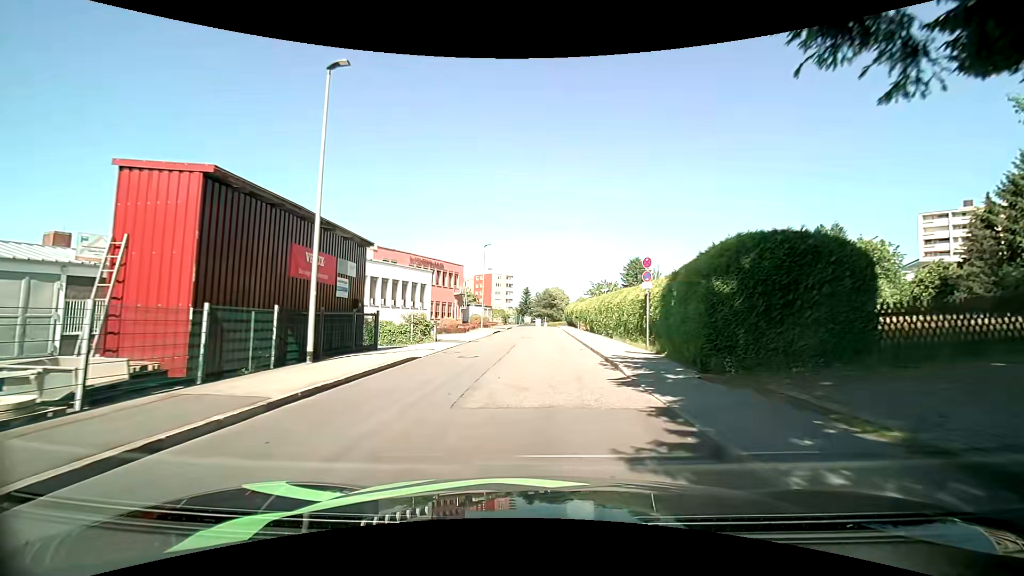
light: Day
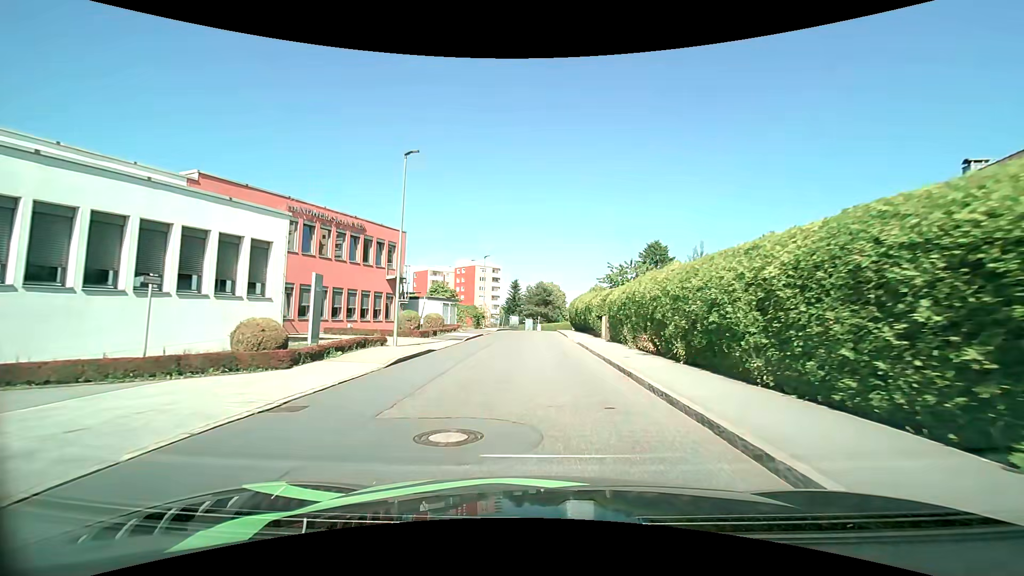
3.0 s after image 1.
(+0.2, +27.2) m; +1°
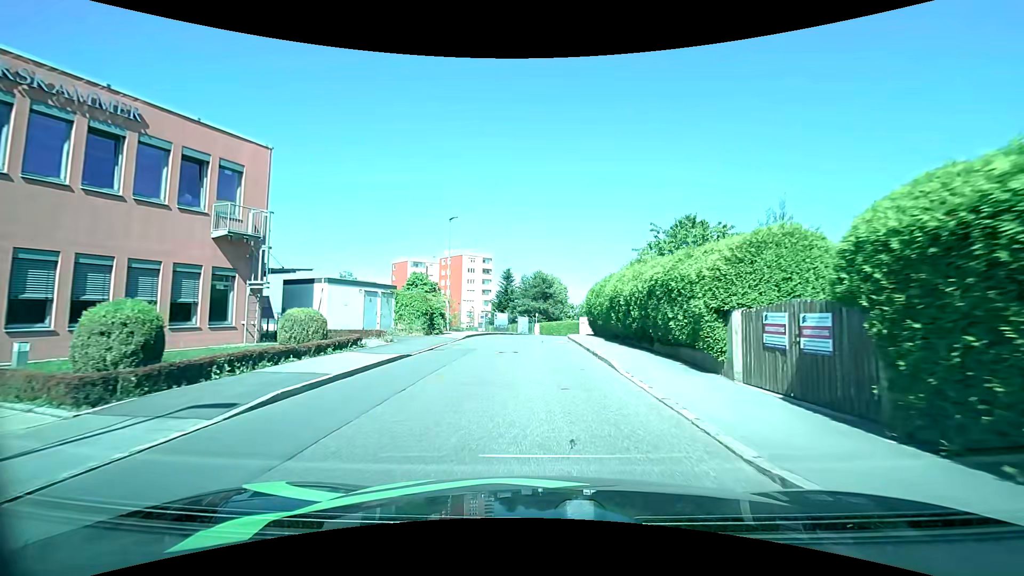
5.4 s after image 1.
(+0.1, +21.0) m; 0°
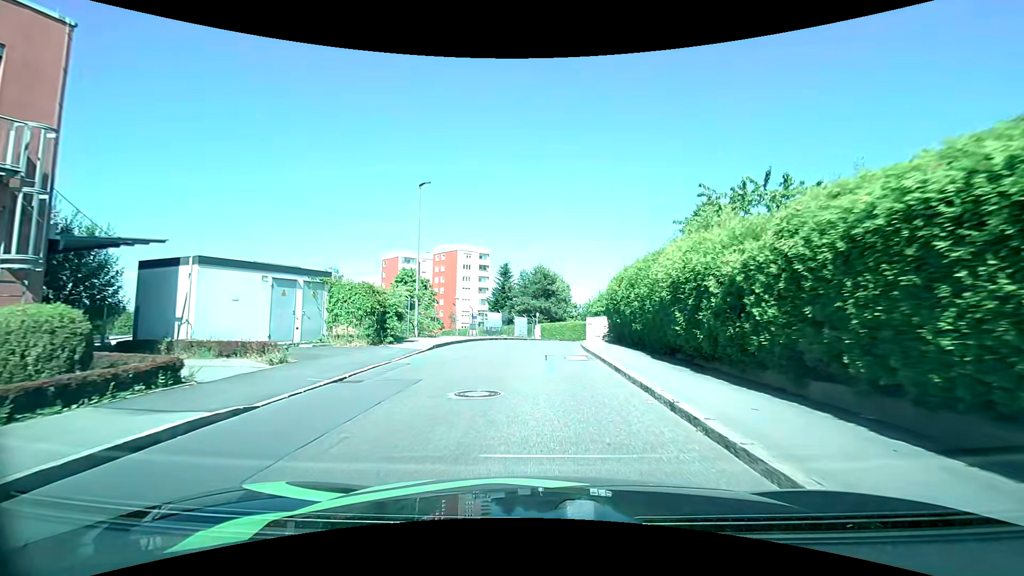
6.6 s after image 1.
(0.0, +9.3) m; 0°
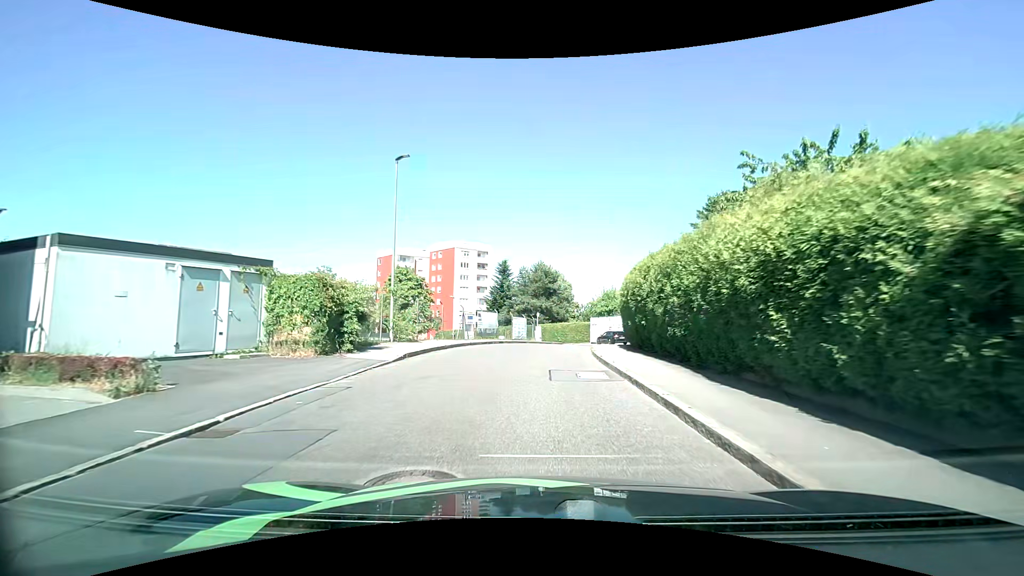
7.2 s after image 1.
(0.0, +4.5) m; 0°
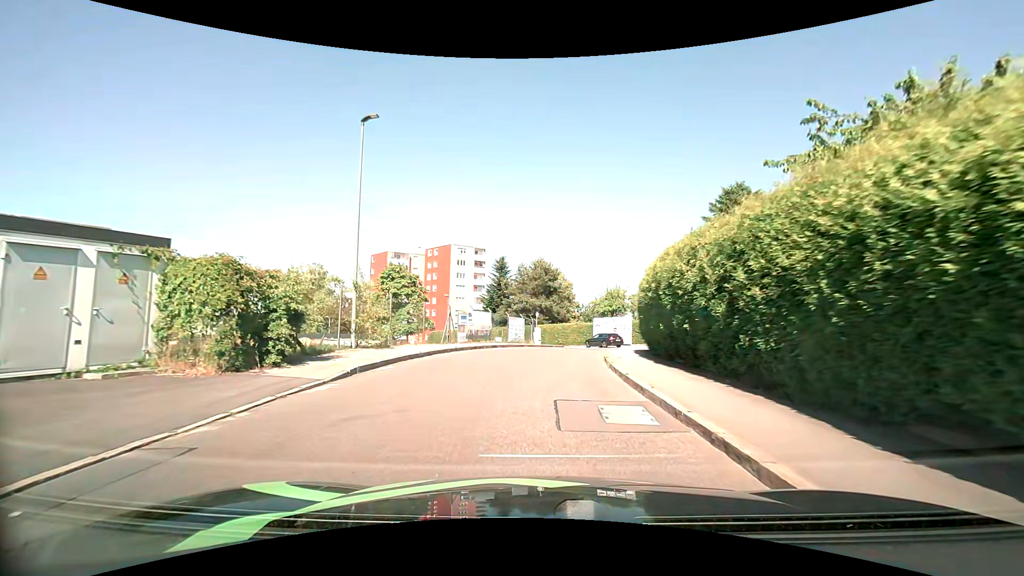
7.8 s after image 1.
(0.0, +4.3) m; 0°
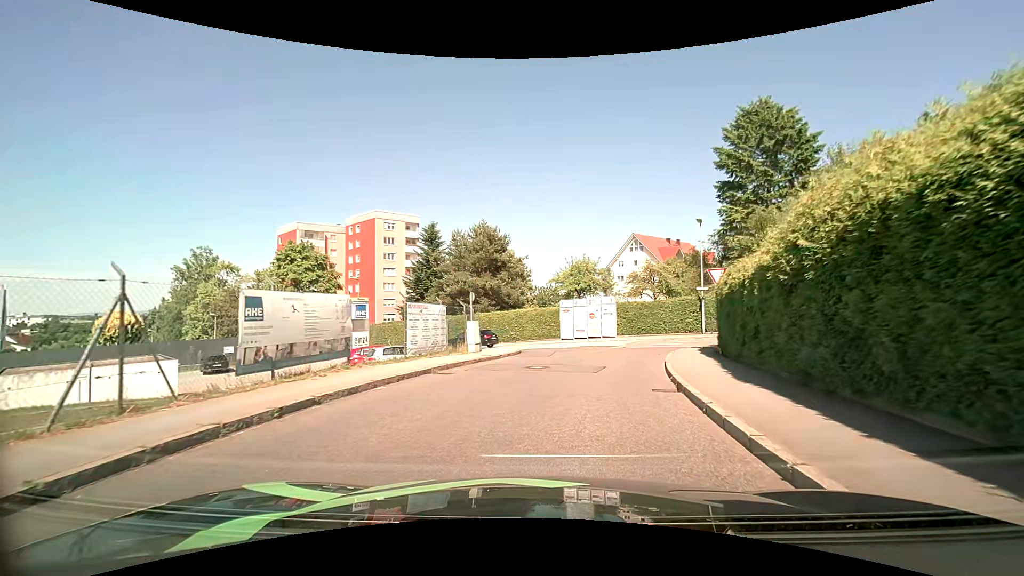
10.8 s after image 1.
(+0.4, +18.1) m; +5°
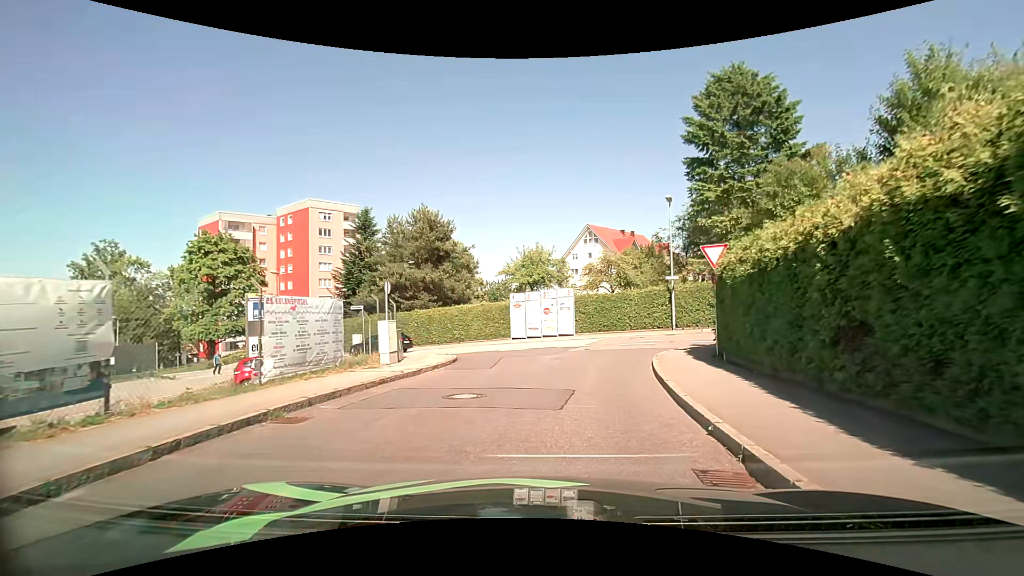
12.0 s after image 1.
(+0.3, +5.6) m; +6°
(+1, +10) (+2, +20) (0, +29) (-8, +35) (-17, +39) (-26, +44) (-35, +48) (-44, +53) (-52, +58) (-61, +63) m
